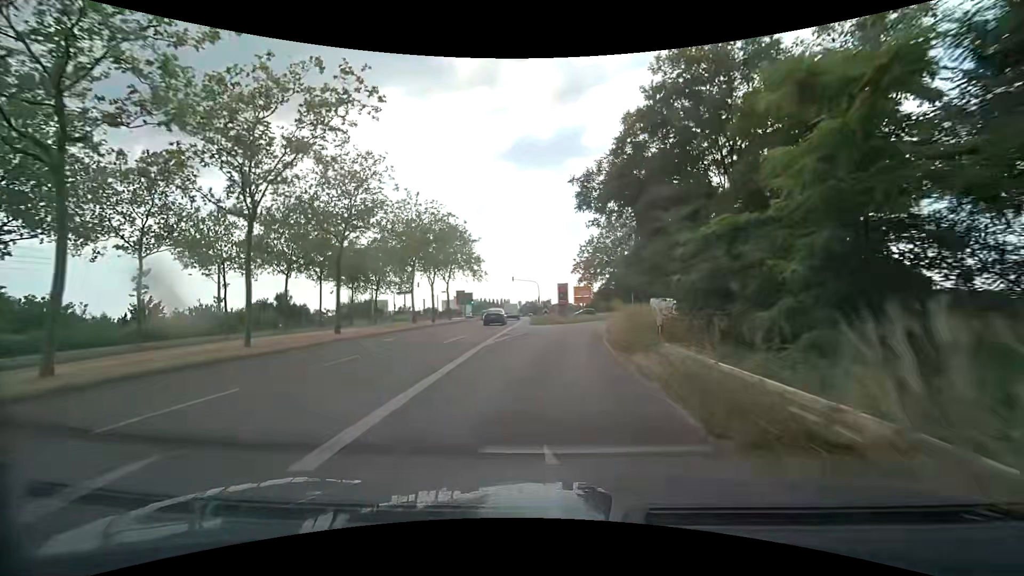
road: secondary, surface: asphalt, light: Day
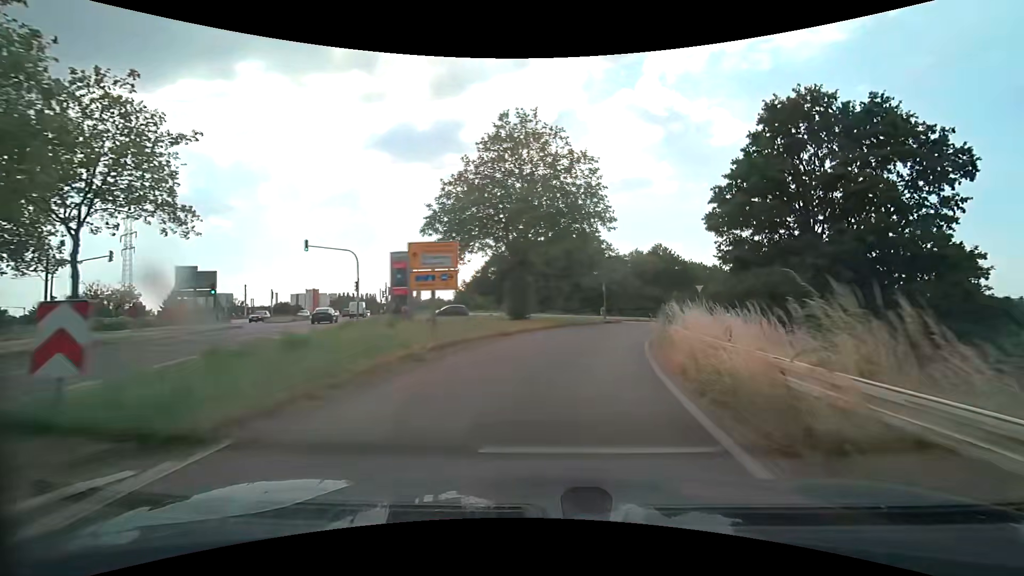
(+3.3, +35.8) m; +15°
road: secondary_link
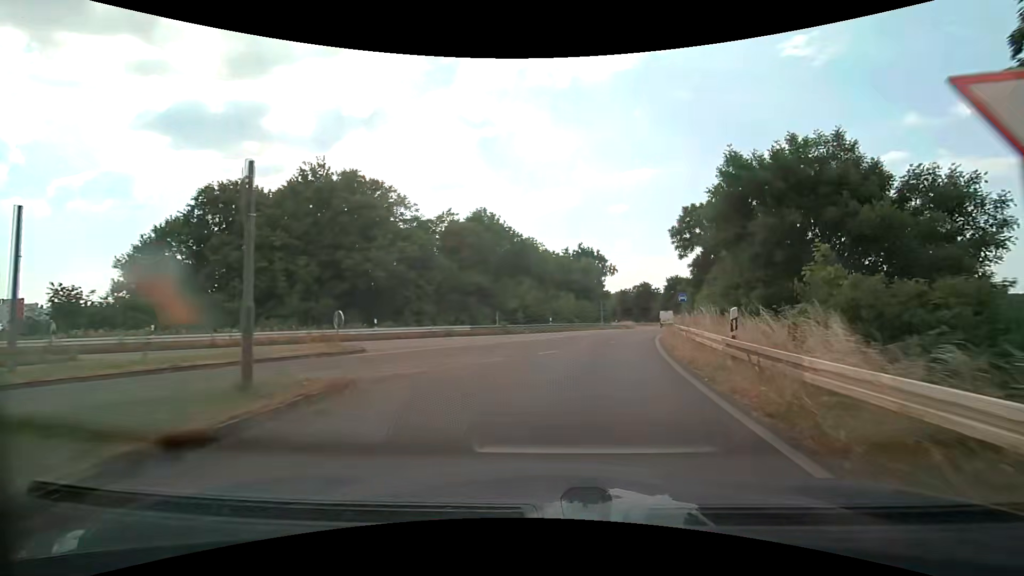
(+6.2, +35.0) m; +21°
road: trunk_link
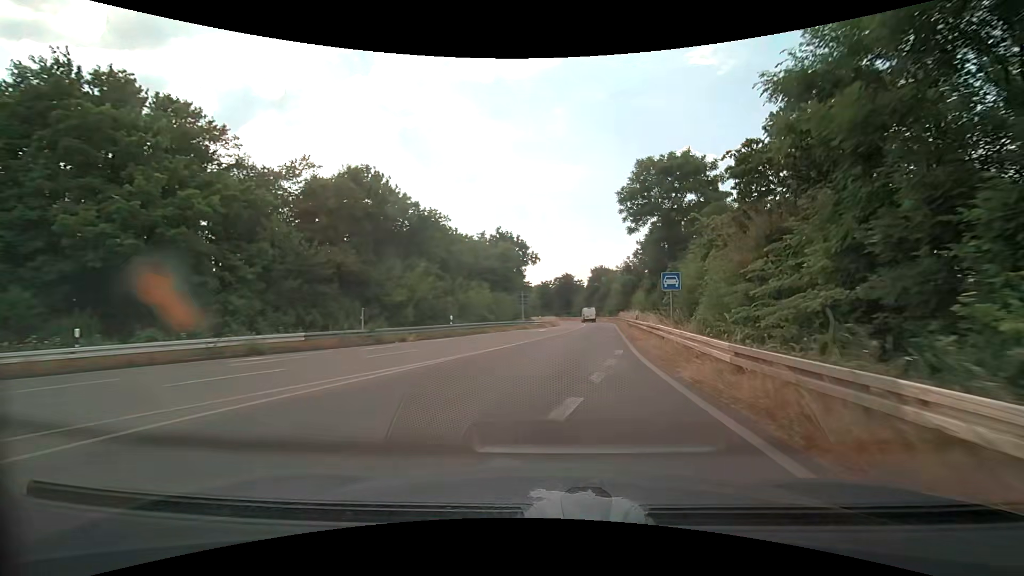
(+1.2, +14.7) m; +9°
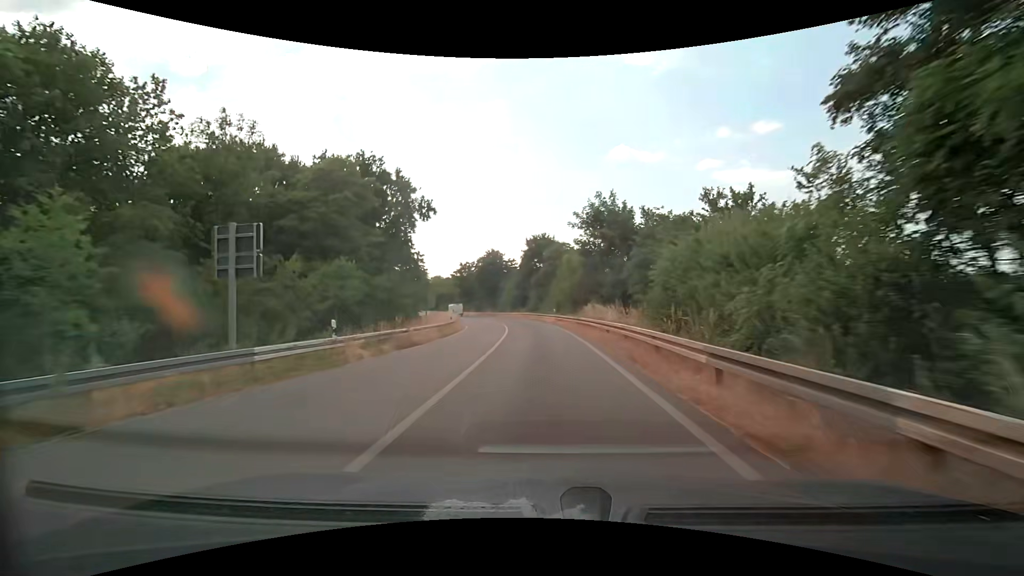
(+4.1, +41.1) m; +7°
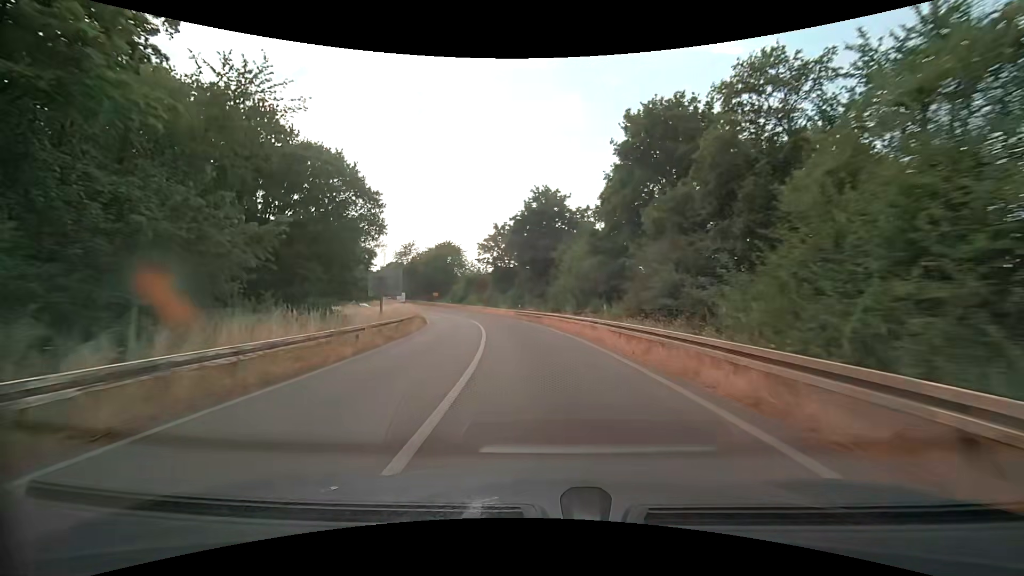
(-2.6, +47.2) m; -8°
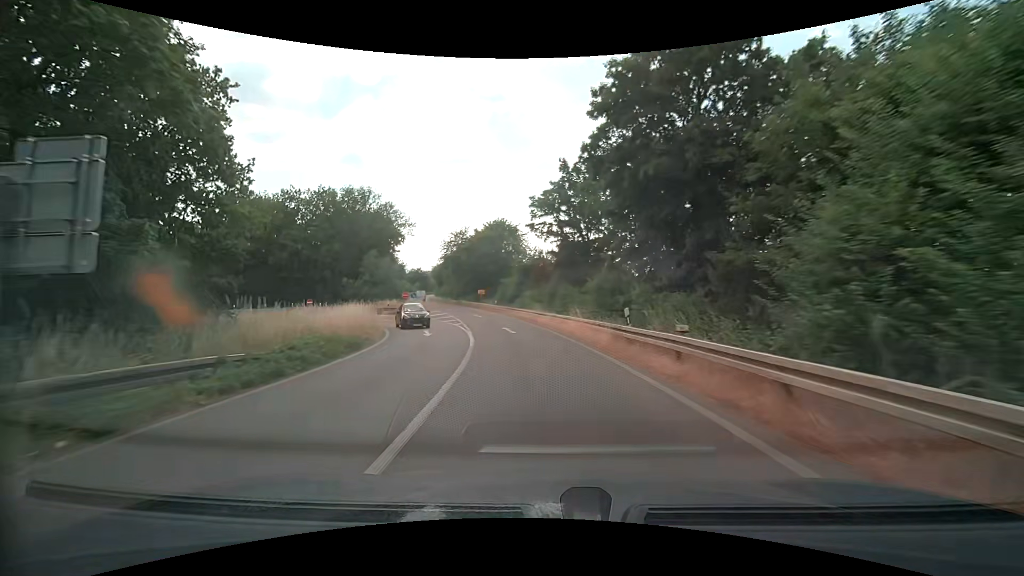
(-2.1, +29.2) m; -9°
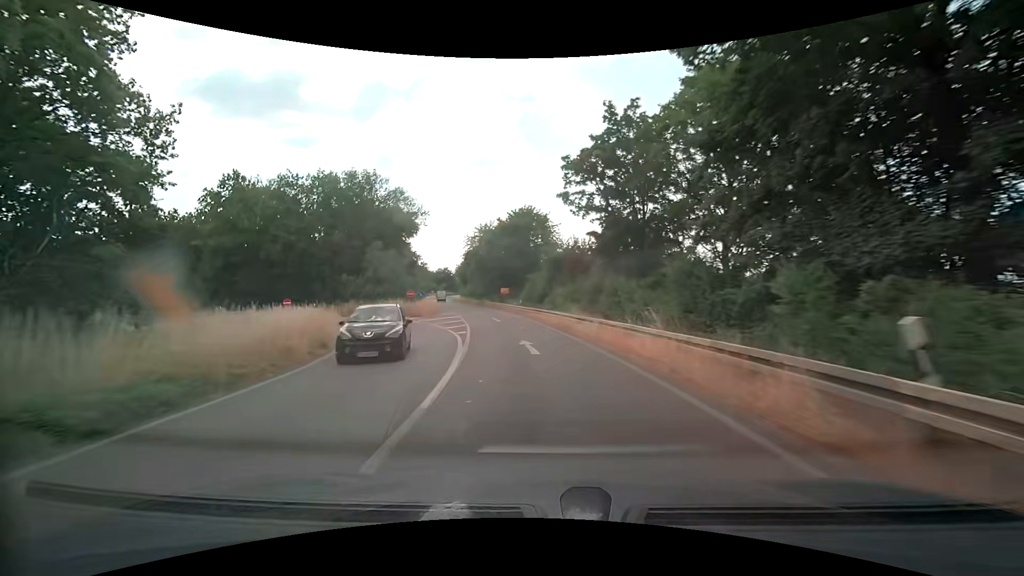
(-0.3, +10.0) m; -3°
(0, +10) (-1, +20) (-3, +30) (-5, +40) (-7, +49) (-10, +59) (-12, +69) (-15, +78) (-18, +88) (-20, +98) m
